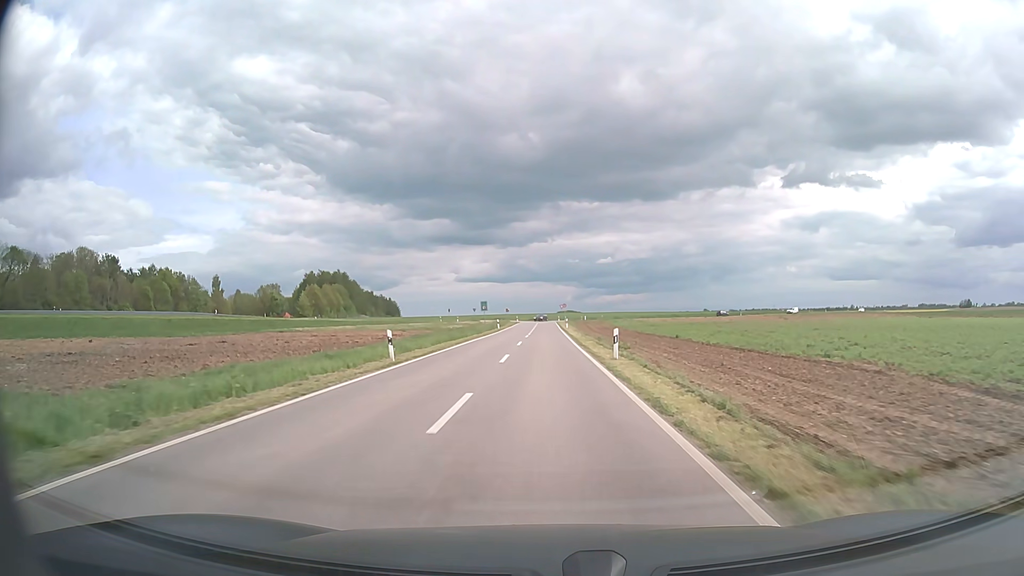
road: unclassified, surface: asphalt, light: Day
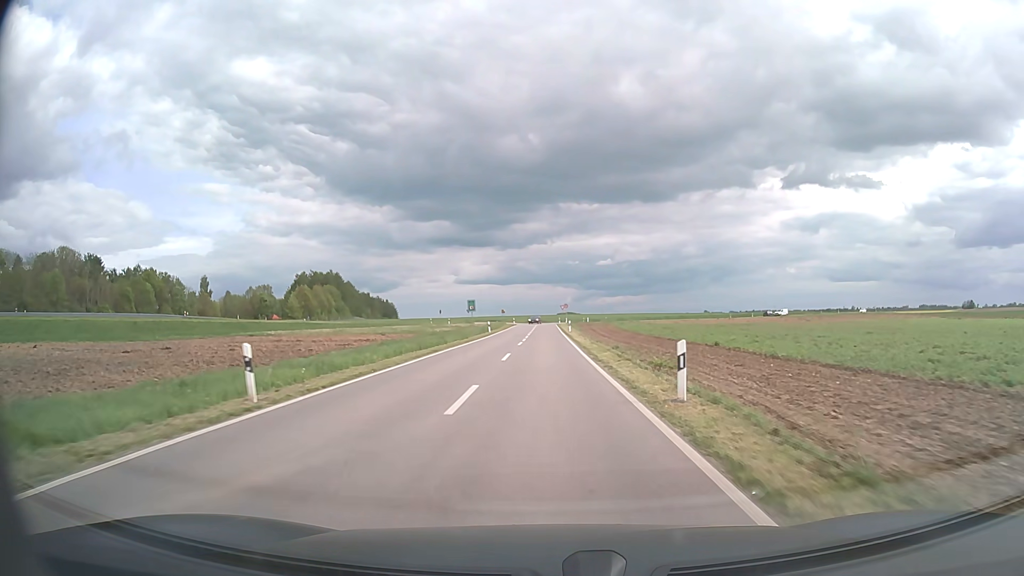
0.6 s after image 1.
(0.0, +10.6) m; 0°
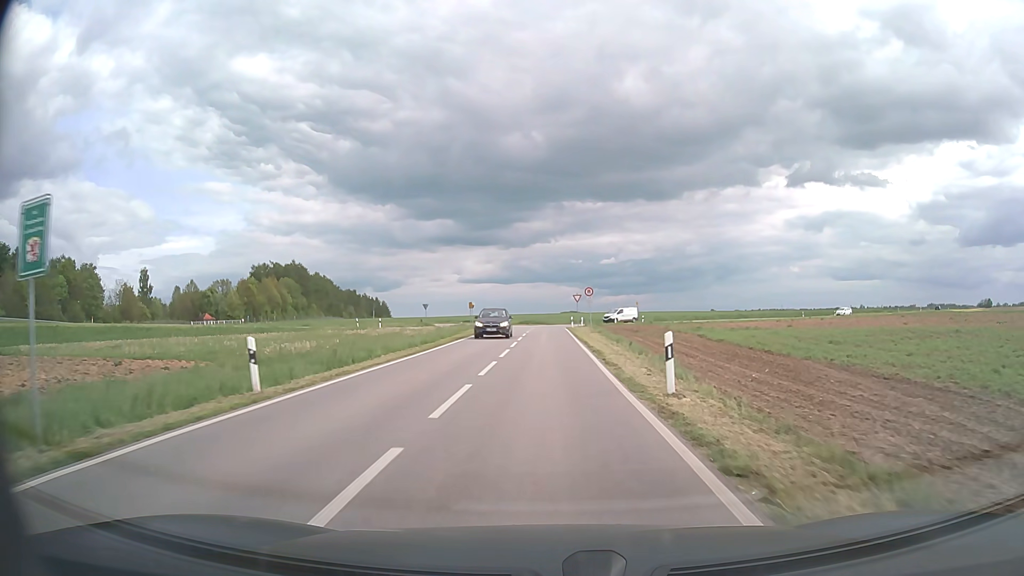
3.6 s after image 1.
(+0.1, +49.0) m; 0°
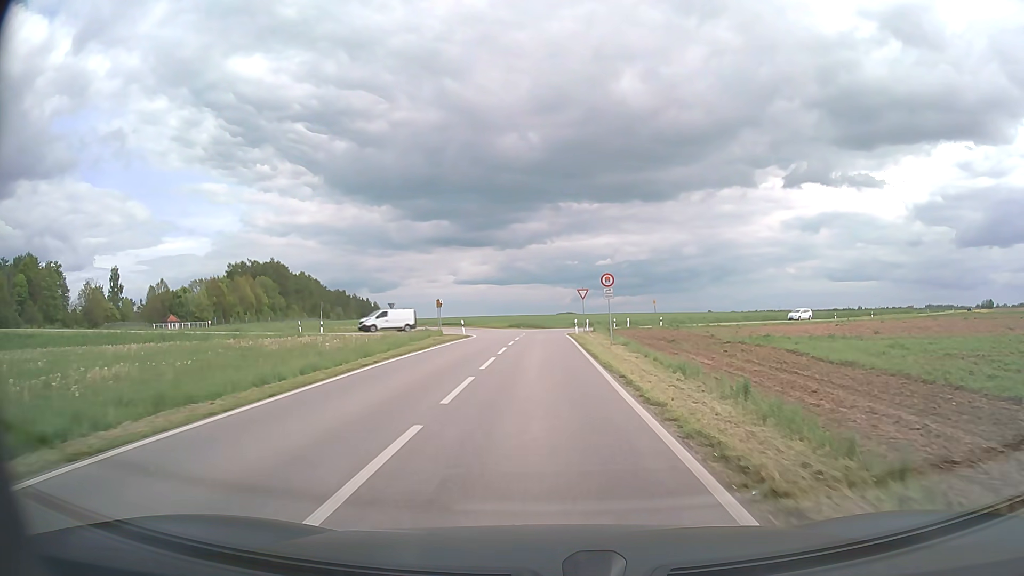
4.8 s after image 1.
(+0.1, +16.4) m; 0°
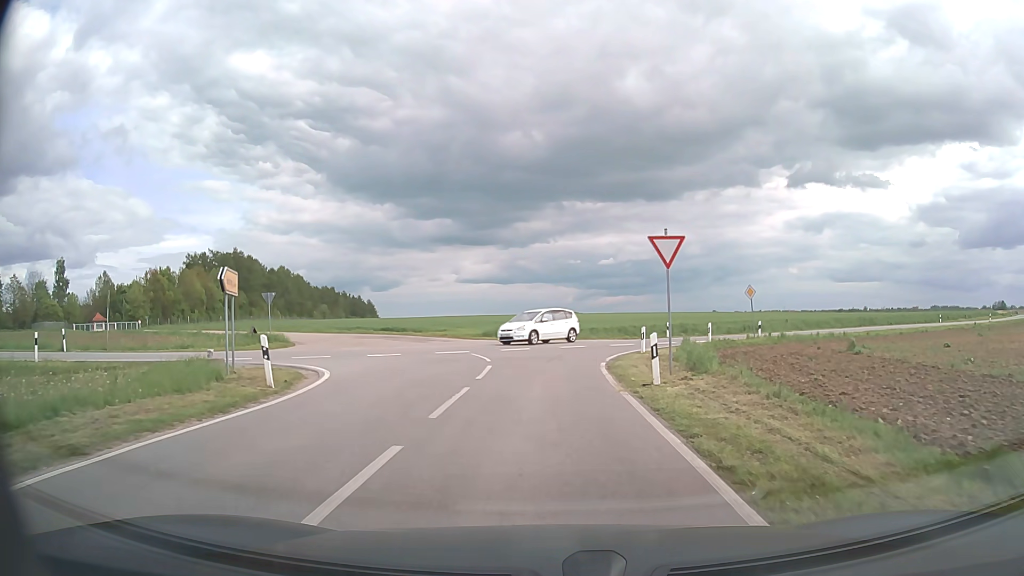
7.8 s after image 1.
(-0.1, +31.3) m; 0°
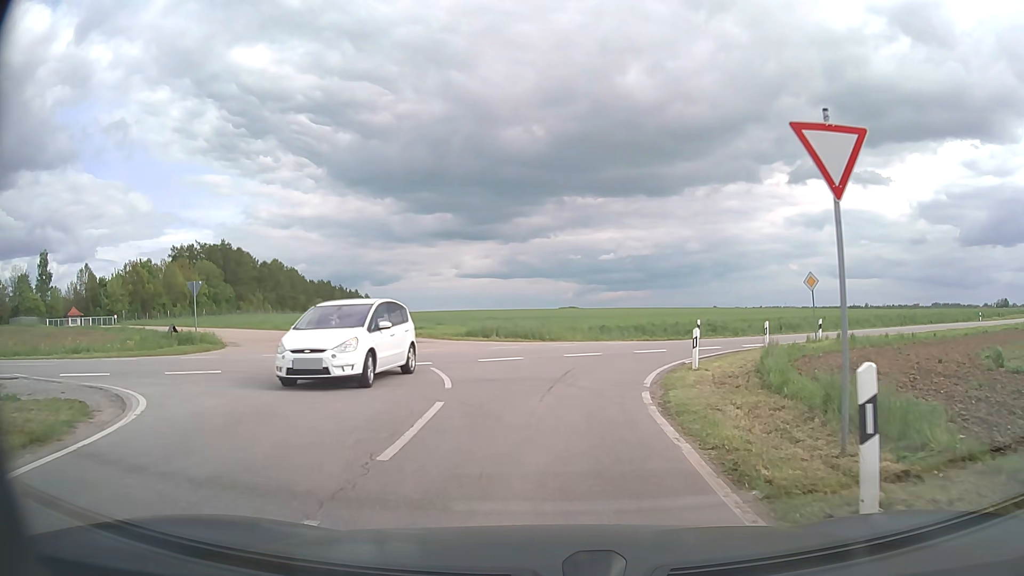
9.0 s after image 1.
(0.0, +8.5) m; 0°
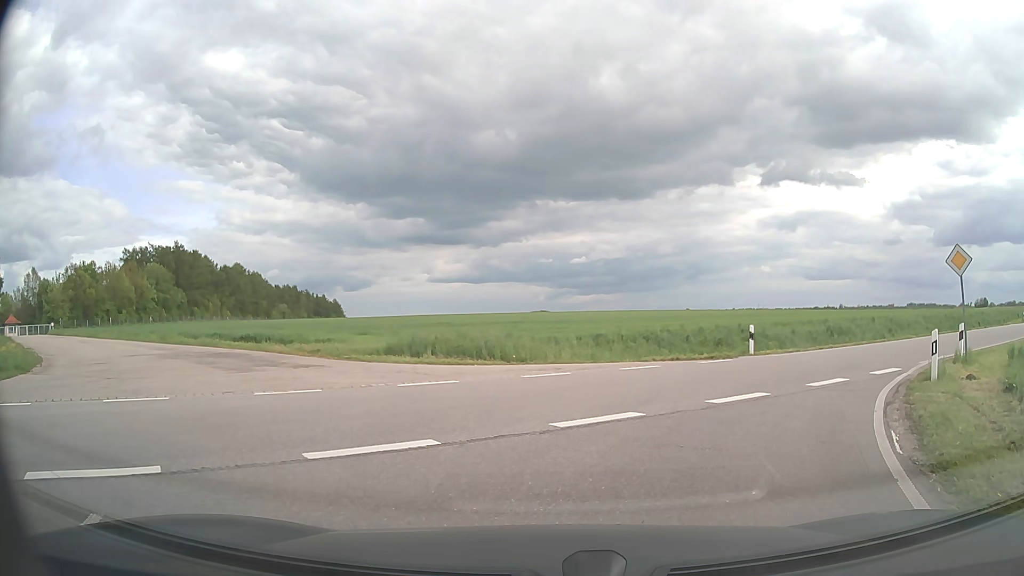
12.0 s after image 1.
(+0.1, +12.1) m; +2°
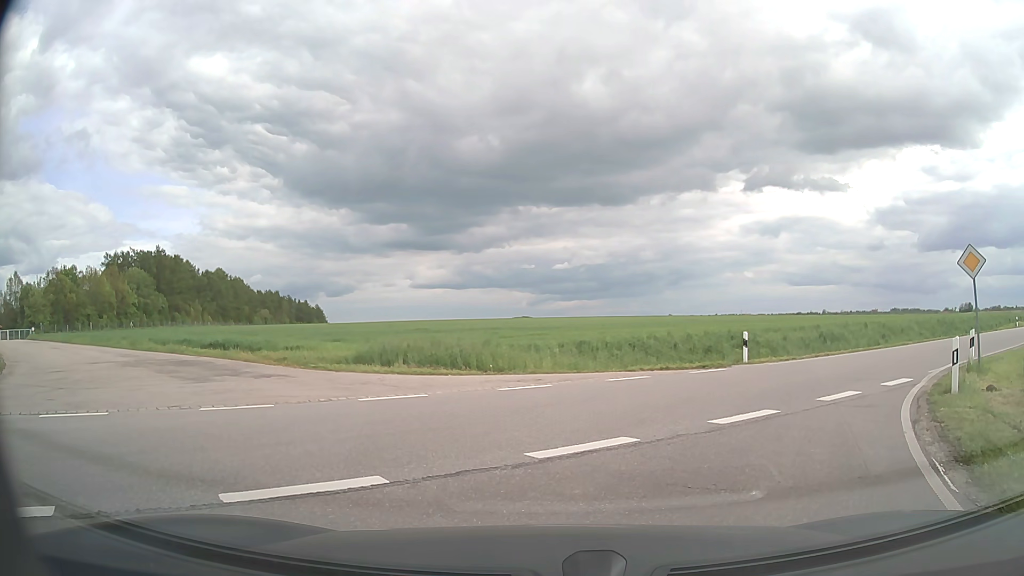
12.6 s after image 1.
(0.0, +1.3) m; +2°
(+2, +10) (+8, +17) (+16, +24) (+24, +30) (+32, +36) (+39, +43) (+47, +49) (+54, +56) (+62, +62) (+69, +69) m
